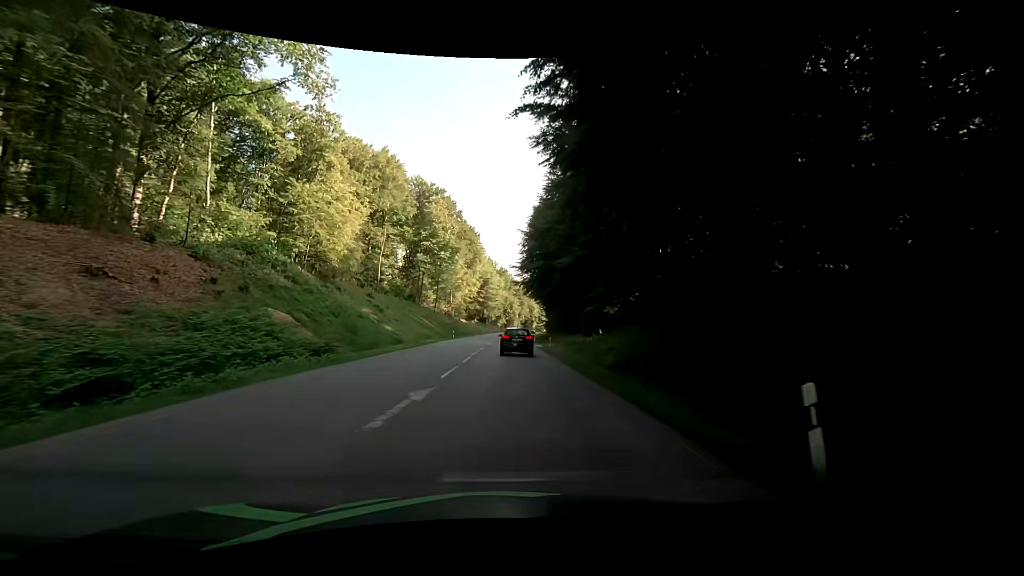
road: secondary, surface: asphalt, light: Day
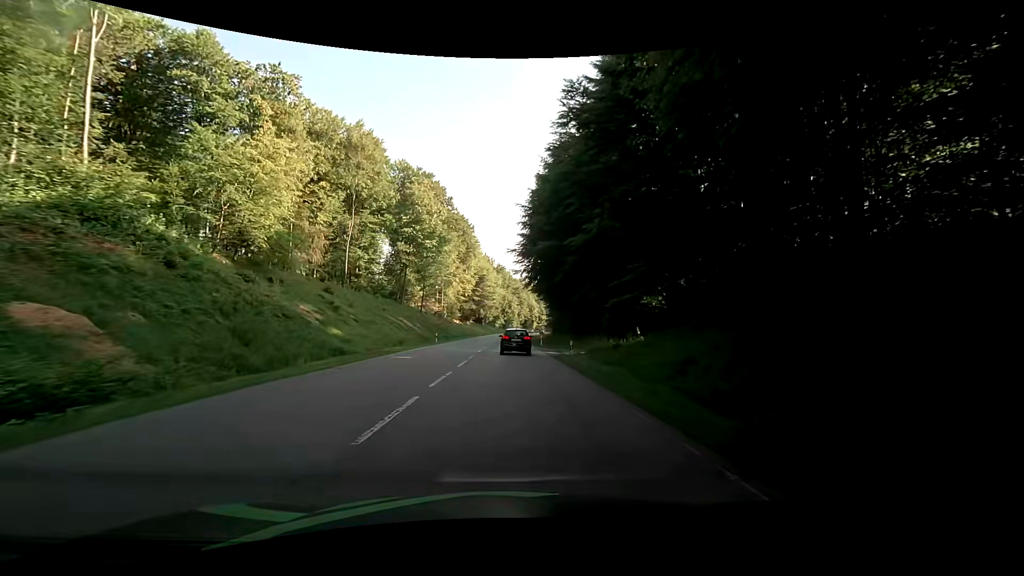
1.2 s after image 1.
(+0.2, +13.9) m; +1°
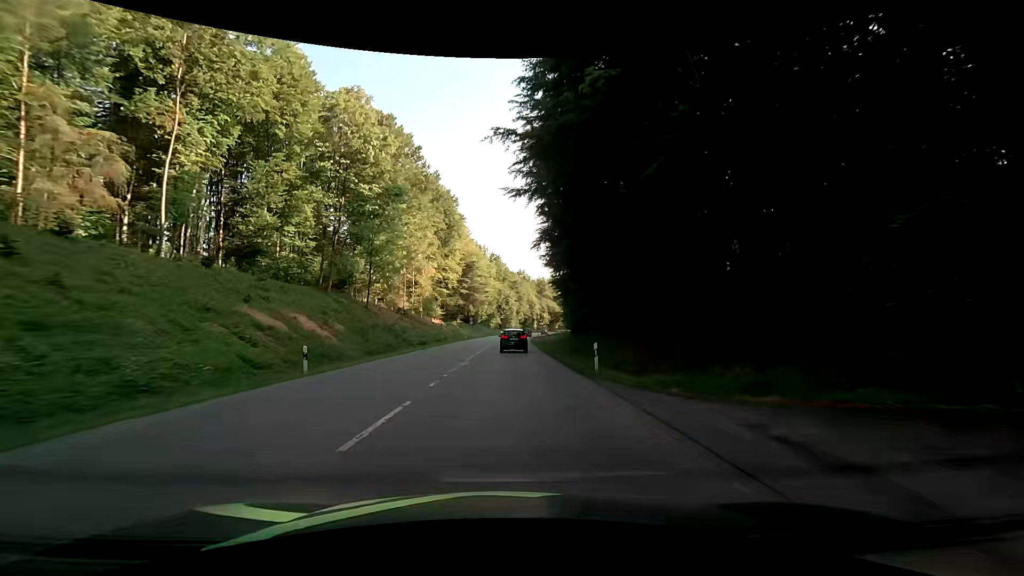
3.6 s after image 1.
(-0.3, +30.9) m; 0°
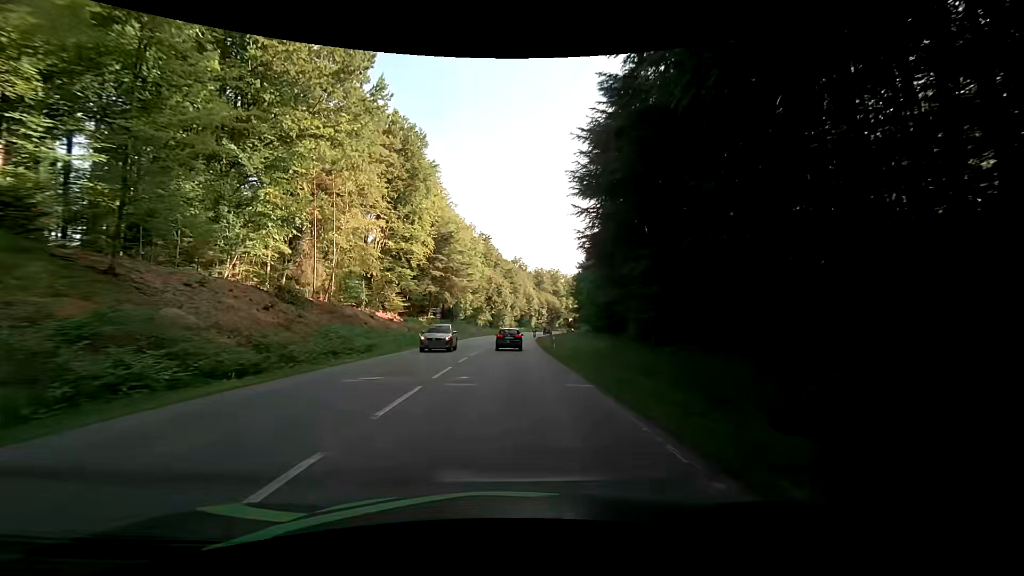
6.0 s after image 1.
(-0.3, +34.0) m; 0°
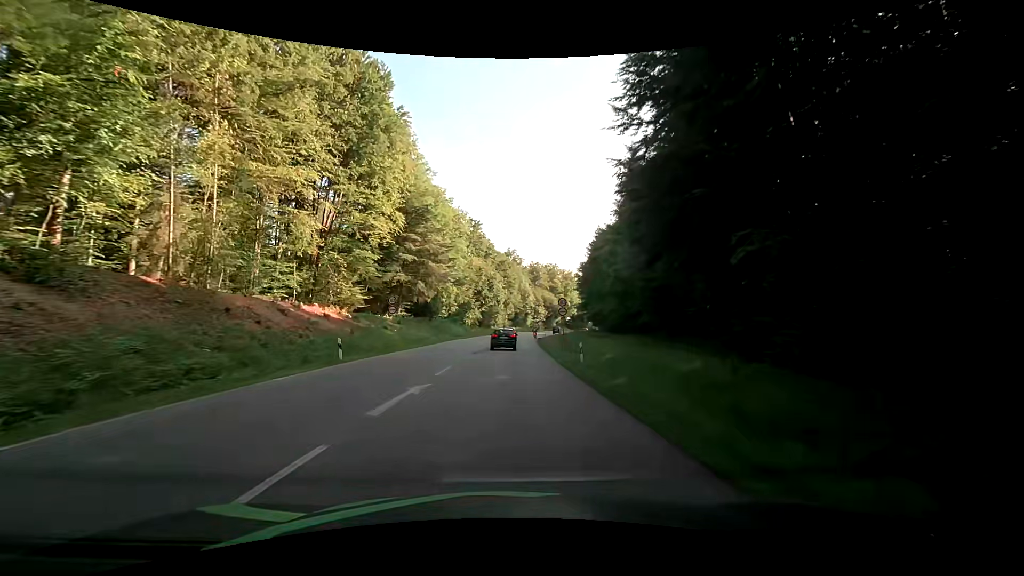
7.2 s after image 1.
(+0.2, +17.7) m; 0°
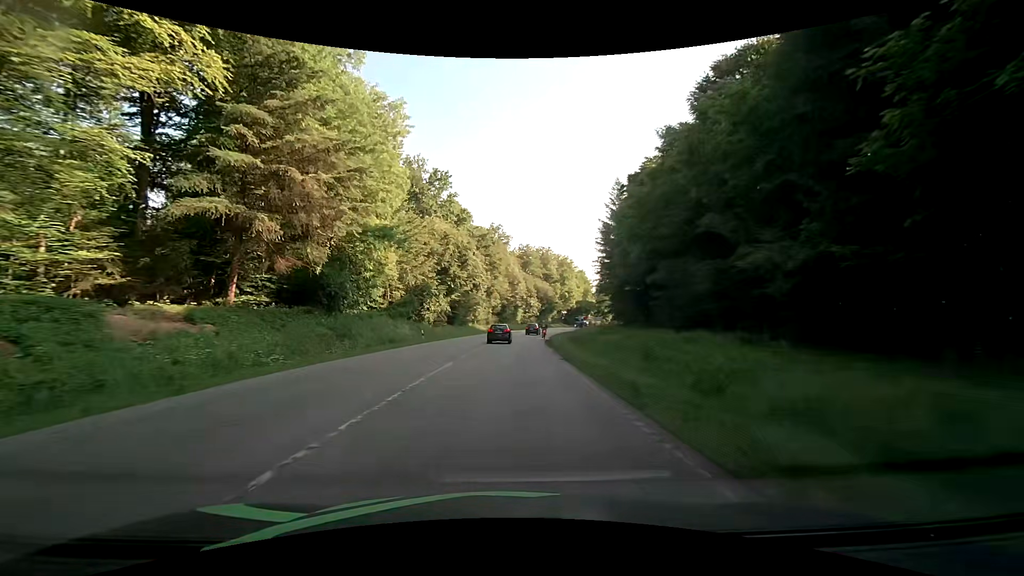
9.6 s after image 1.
(+0.9, +35.6) m; +2°
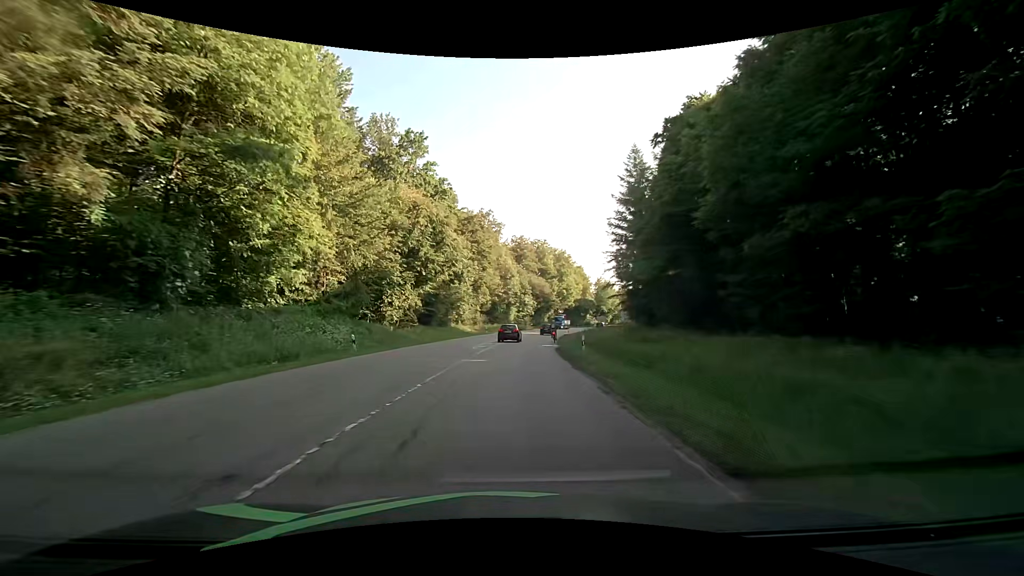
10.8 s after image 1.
(+0.2, +16.5) m; +1°
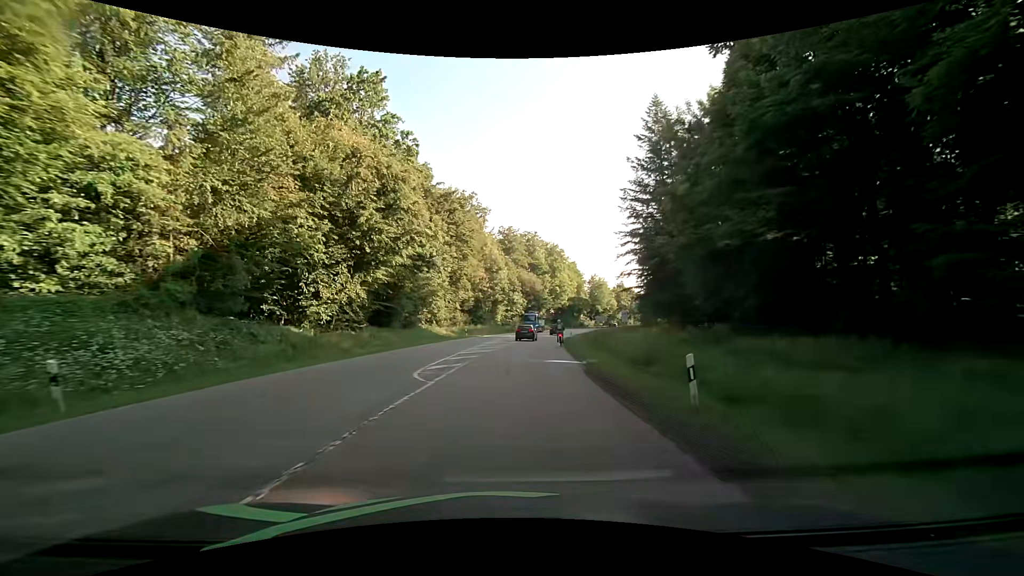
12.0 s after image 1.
(+0.1, +15.5) m; +1°
(0, +10) (0, +20) (+1, +30) (+2, +40) (+3, +50) (+4, +60) (+6, +70) (+8, +79) (+10, +89) (+13, +99) m
